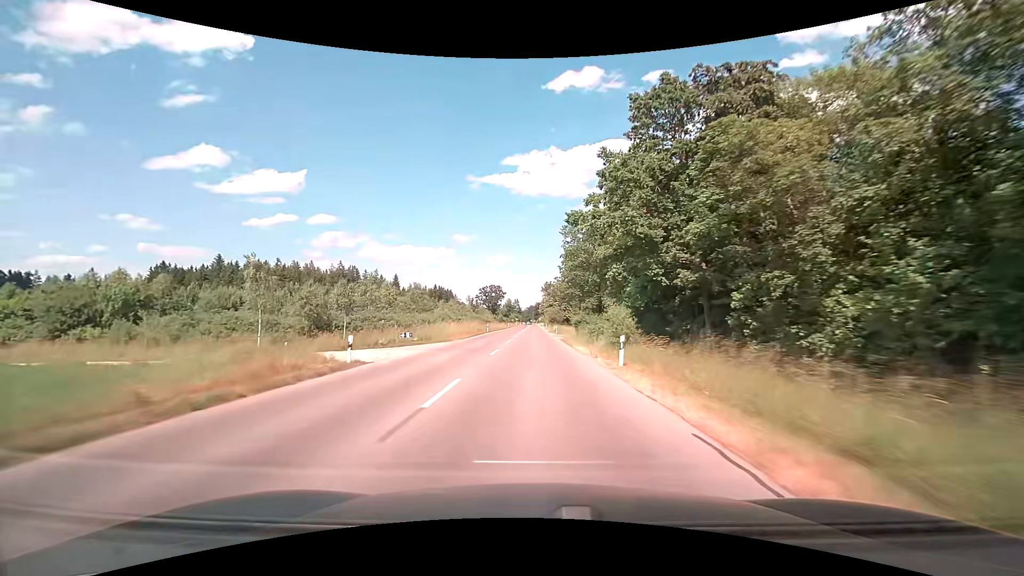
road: tertiary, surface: asphalt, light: Day
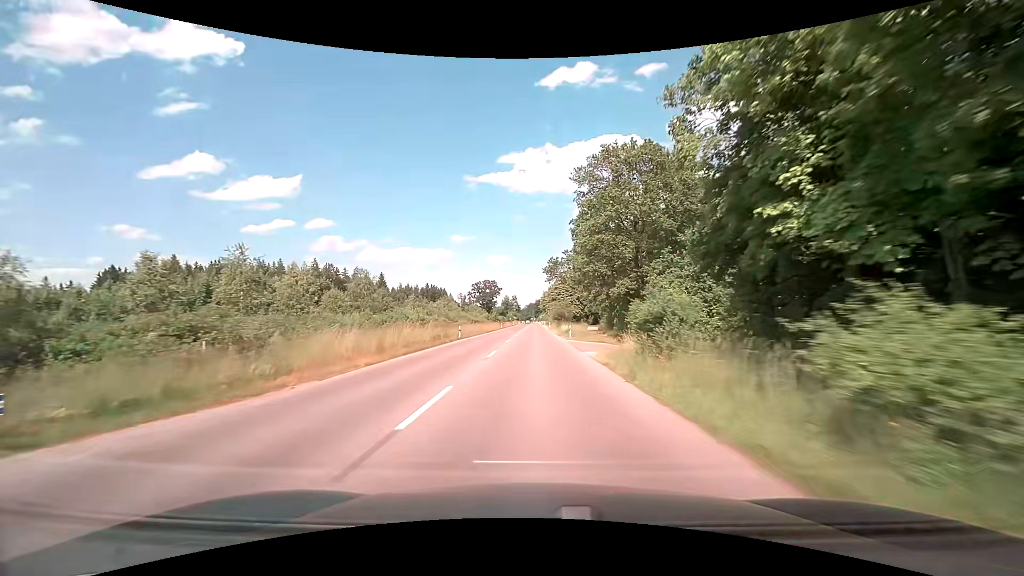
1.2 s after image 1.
(0.0, +25.1) m; 0°
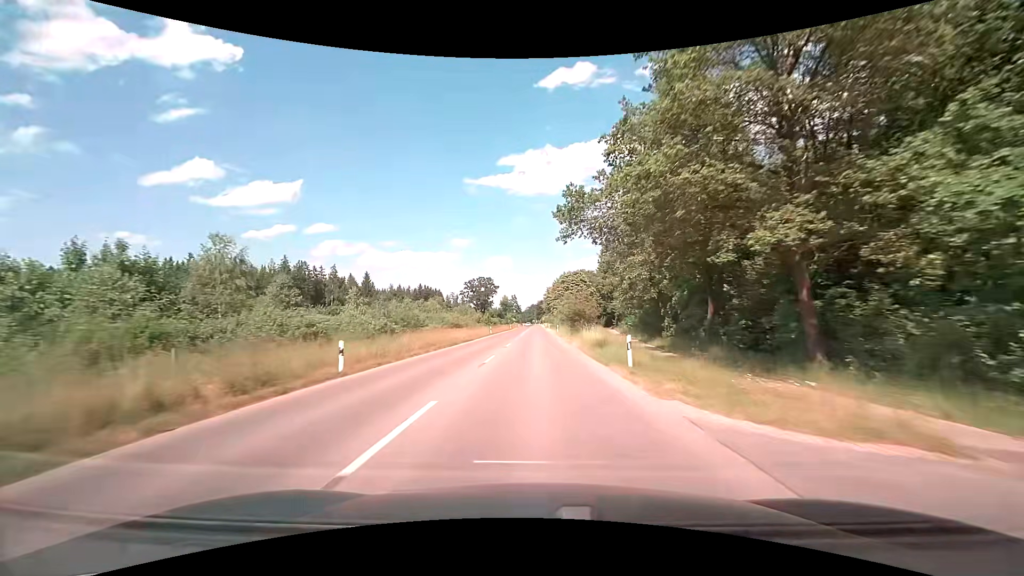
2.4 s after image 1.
(+0.1, +25.6) m; 0°
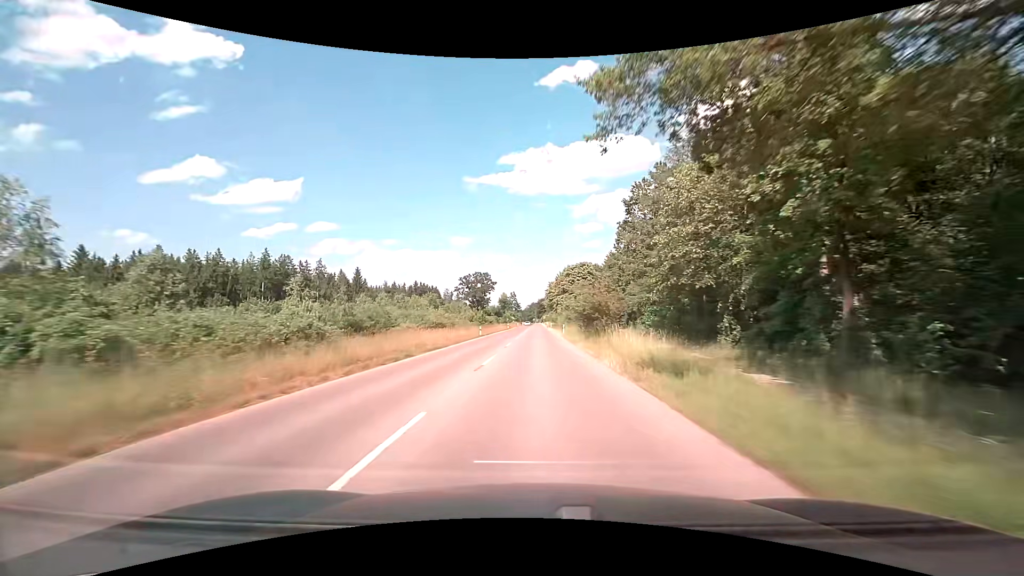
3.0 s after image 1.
(0.0, +13.0) m; 0°
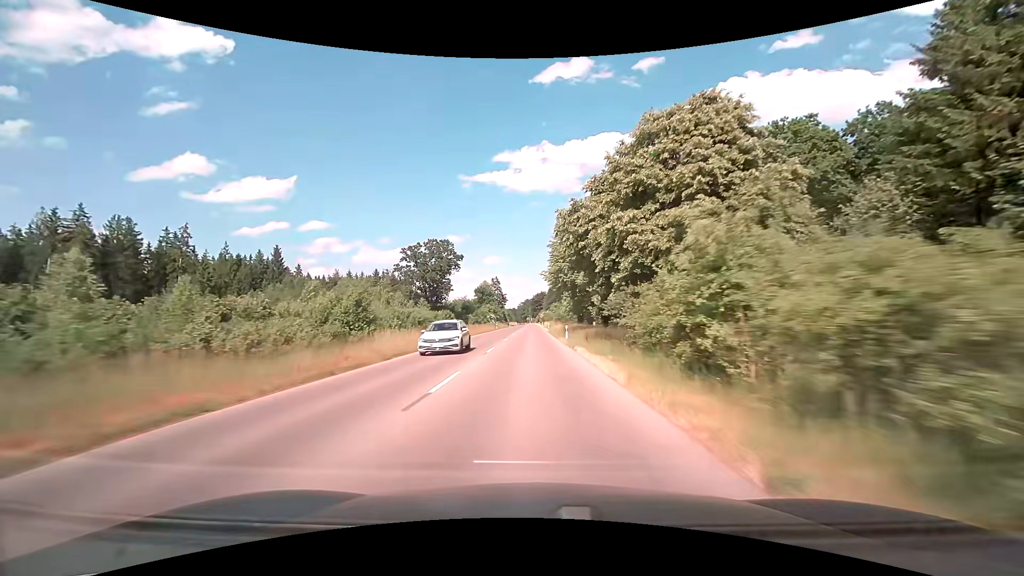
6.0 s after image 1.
(+0.4, +65.4) m; +1°
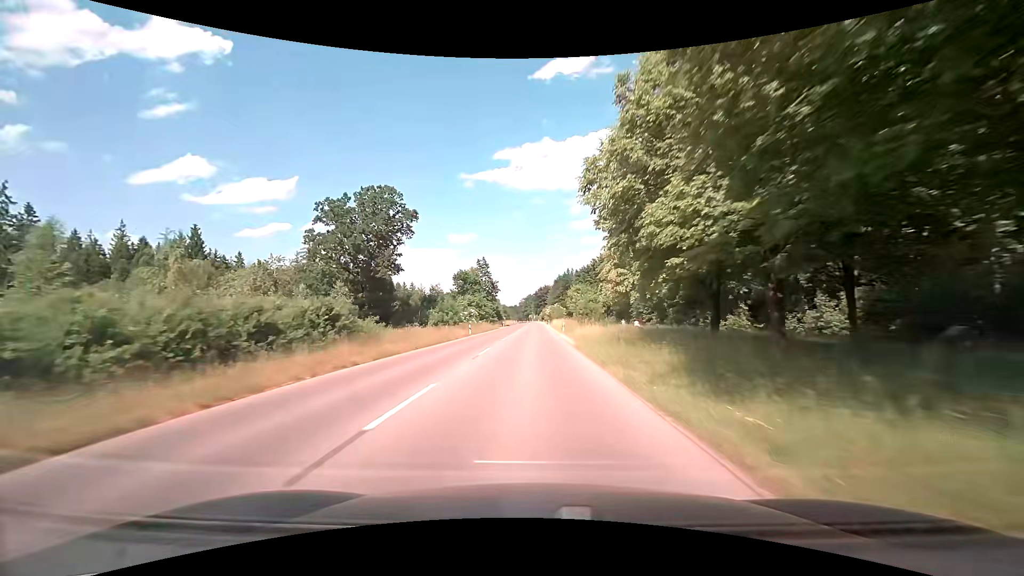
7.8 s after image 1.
(-0.2, +39.2) m; 0°
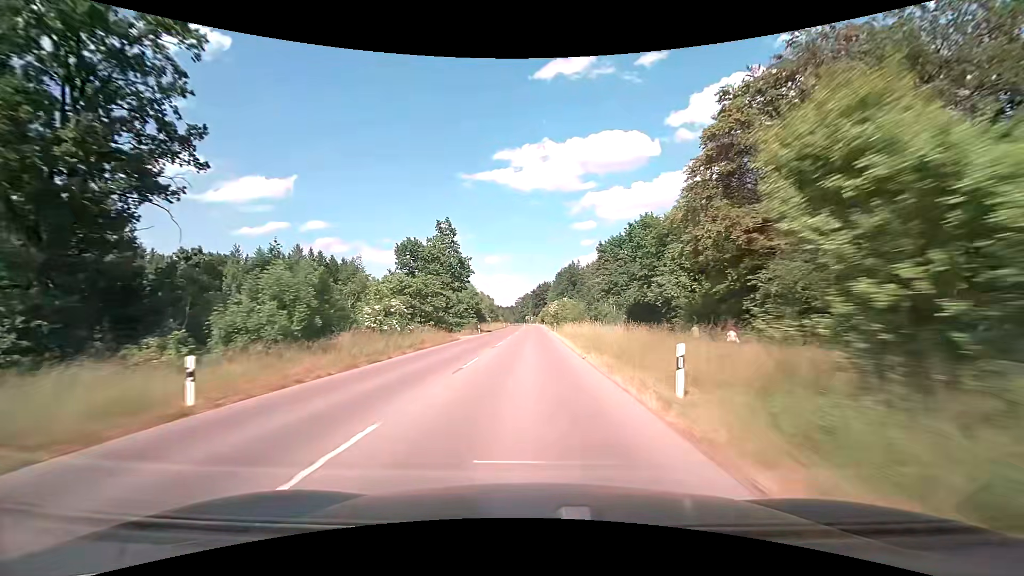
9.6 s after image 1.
(0.0, +39.5) m; 0°
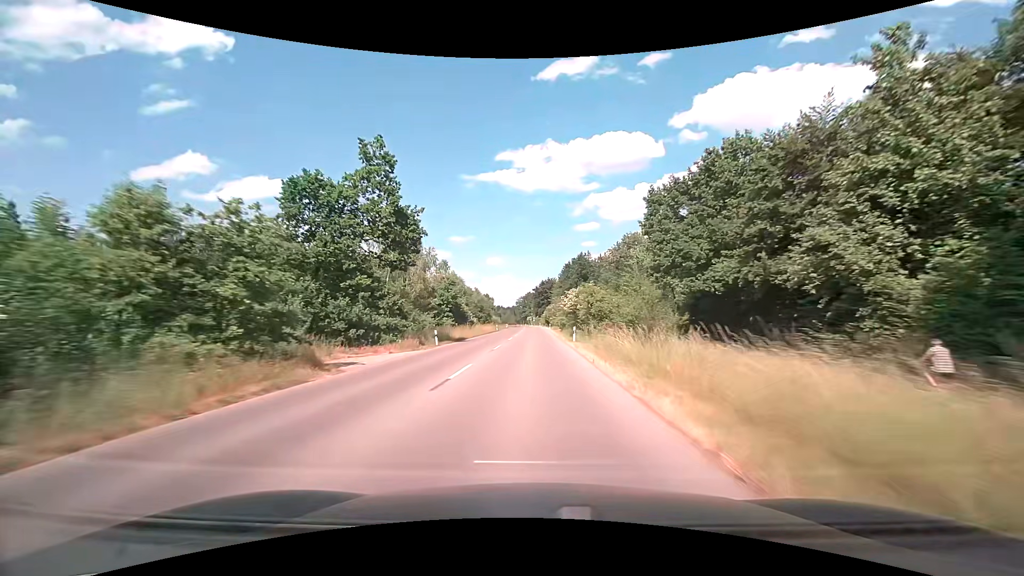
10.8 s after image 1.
(-0.1, +26.6) m; 0°
(0, +10) (0, +20) (0, +30) (0, +40) (-1, +50) (-1, +60) (-1, +70) (-1, +80) (-1, +90) (-1, +100) m
